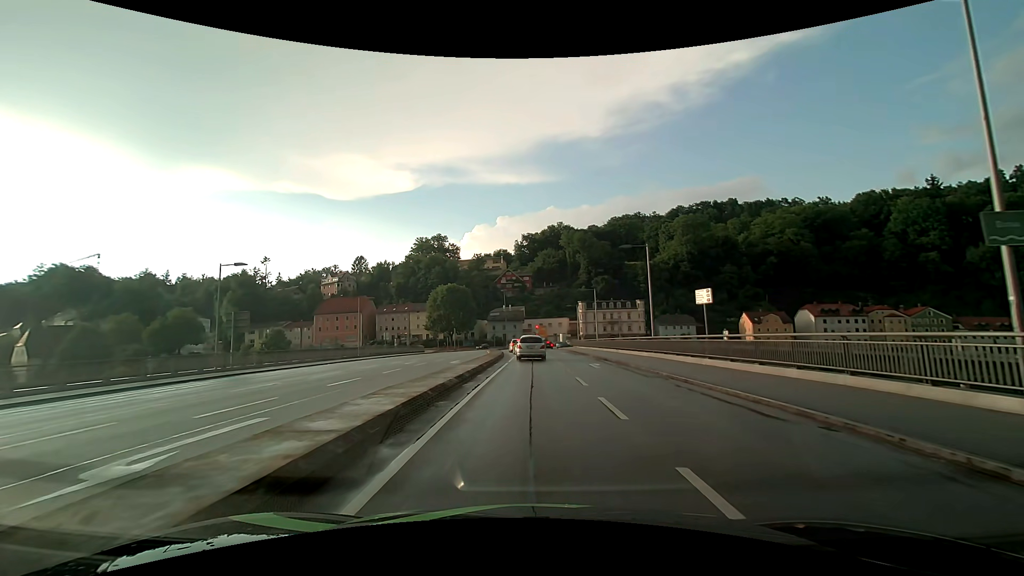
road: primary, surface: asphalt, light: Day
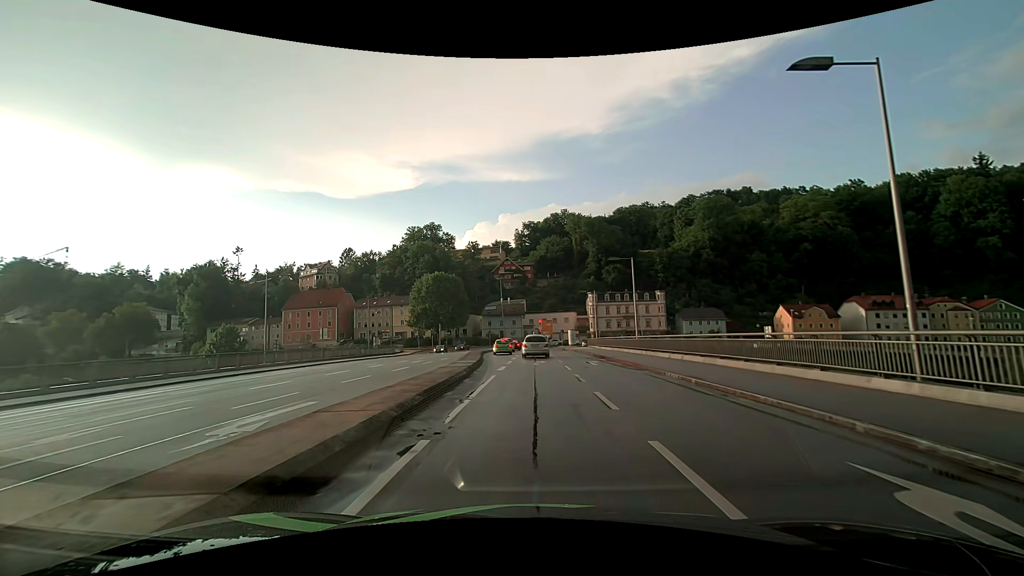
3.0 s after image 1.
(+0.1, +22.7) m; 0°
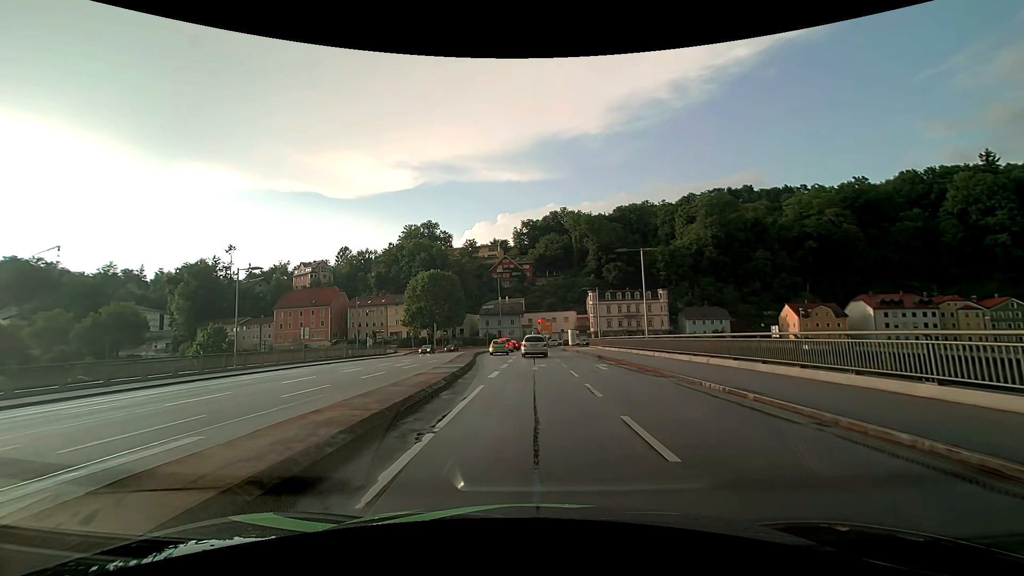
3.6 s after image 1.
(0.0, +3.9) m; 0°
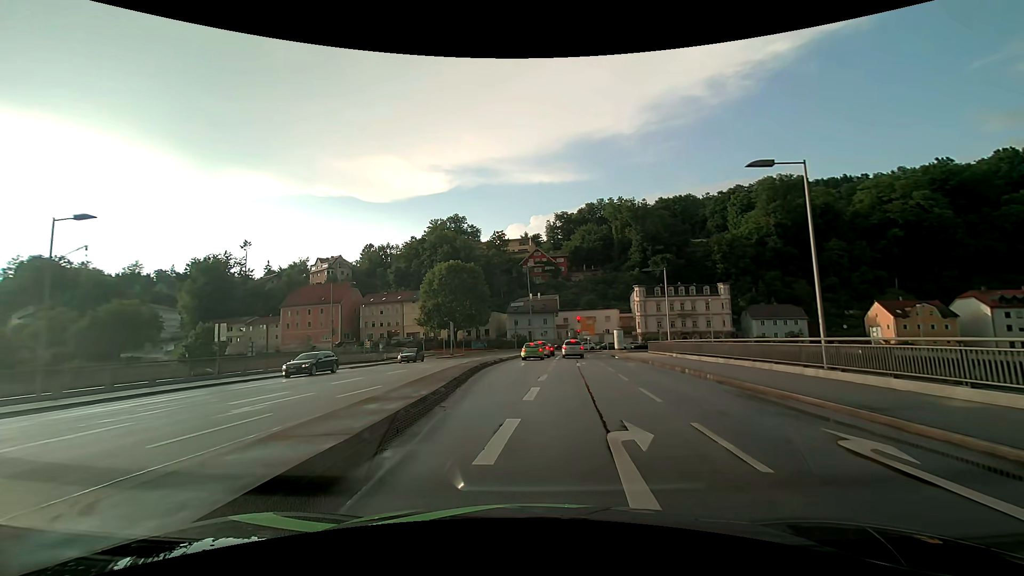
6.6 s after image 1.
(-0.3, +18.1) m; -4°
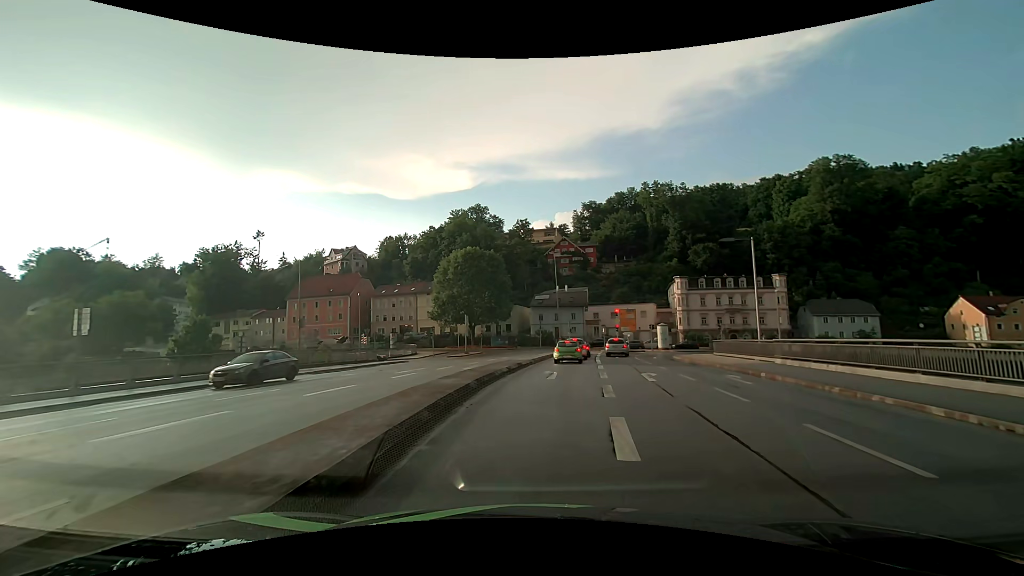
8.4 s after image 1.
(-0.4, +11.9) m; -3°
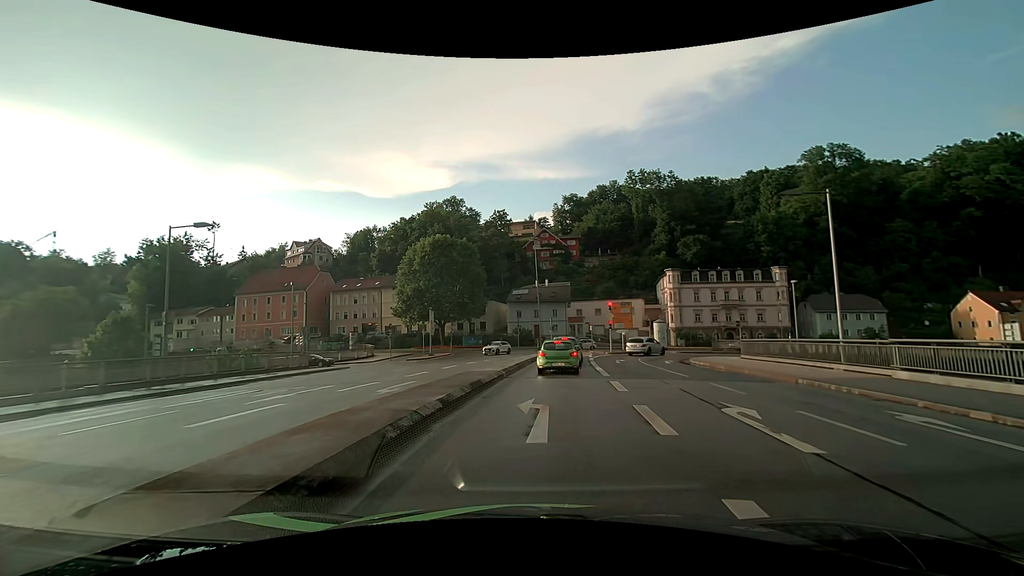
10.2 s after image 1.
(+0.2, +10.4) m; +2°
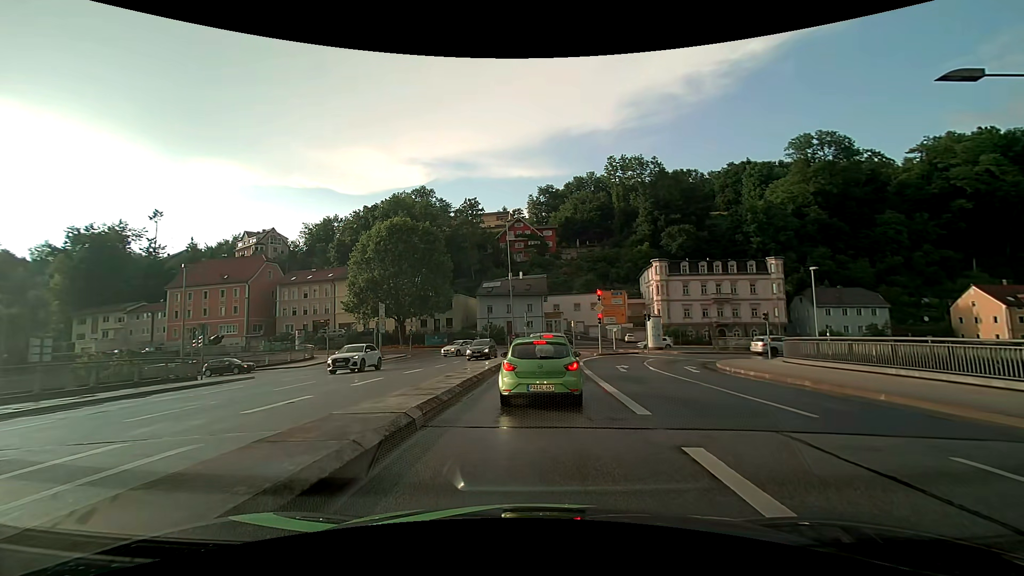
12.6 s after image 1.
(+0.3, +9.8) m; +3°
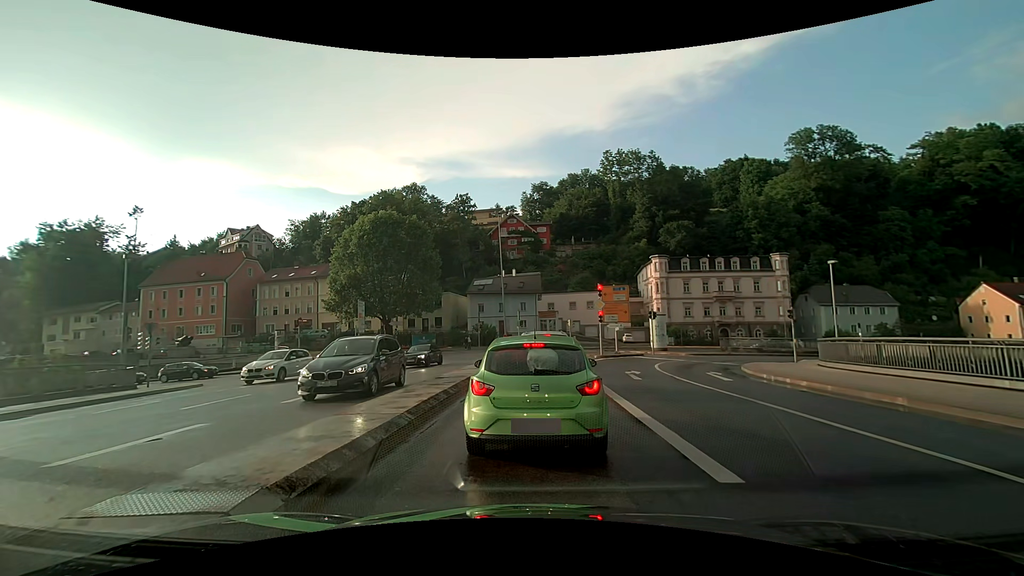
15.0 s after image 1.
(0.0, +3.9) m; +2°
